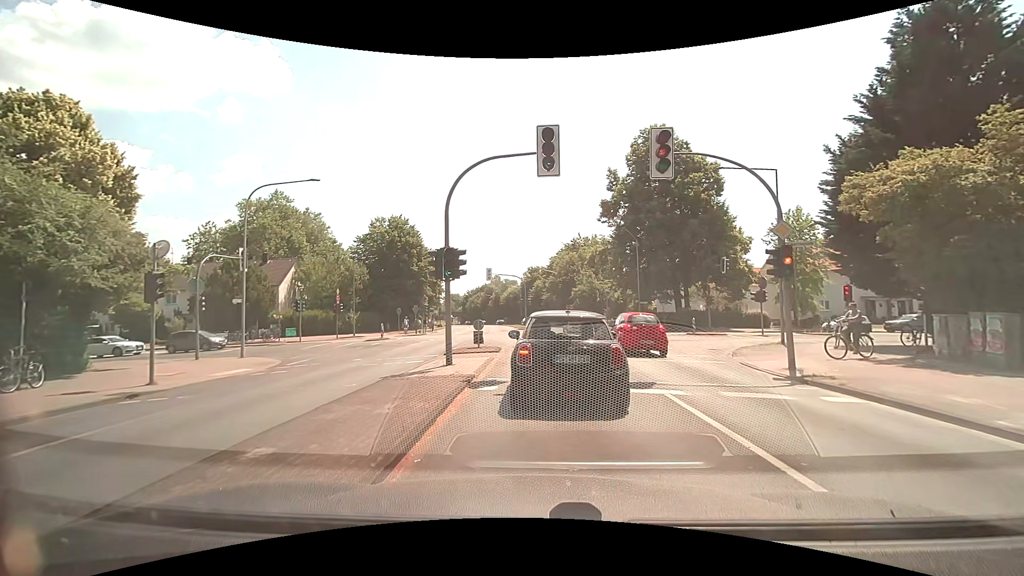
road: secondary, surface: asphalt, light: Day
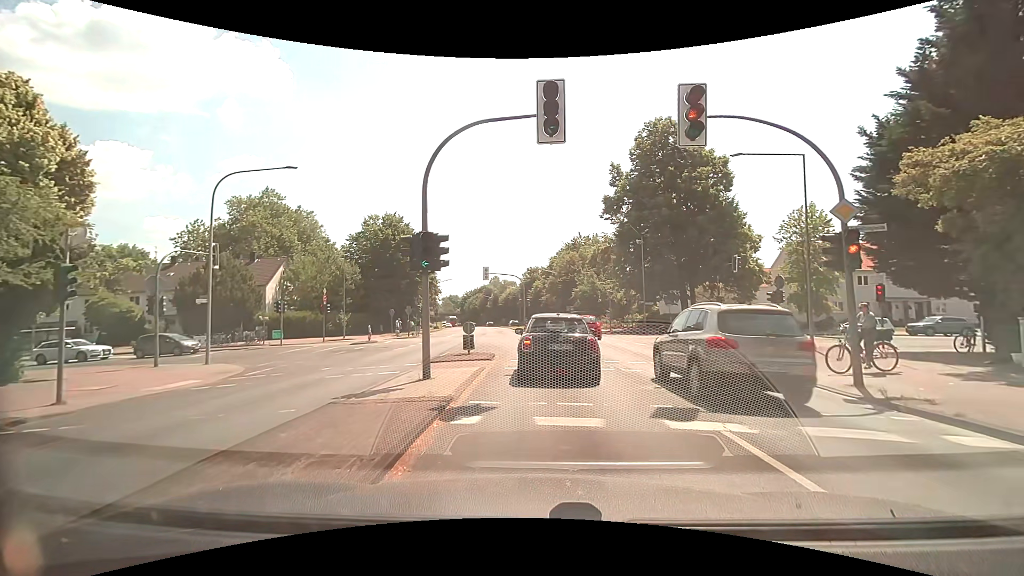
(+0.1, +2.9) m; +2°
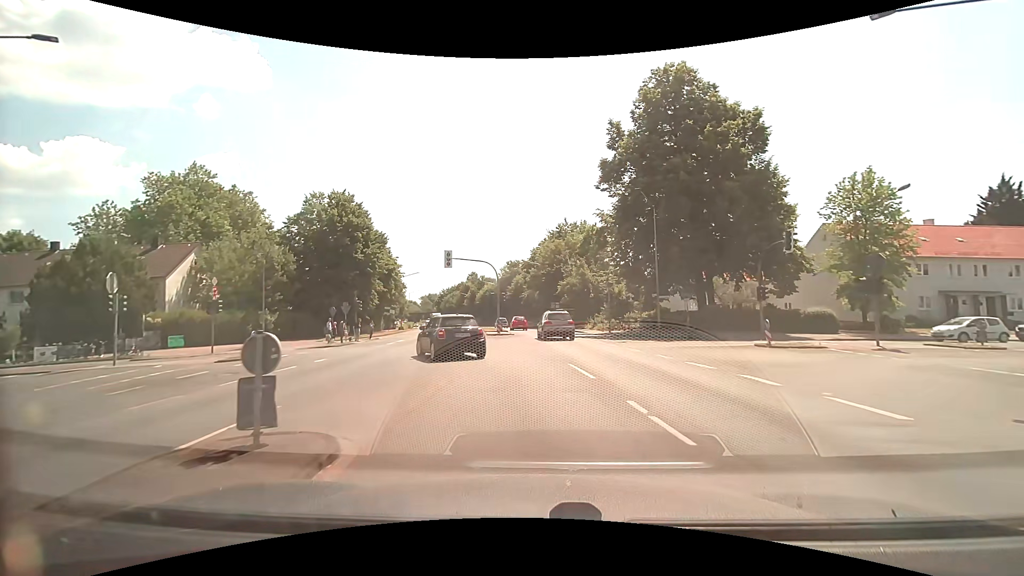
(+0.2, +12.6) m; +3°
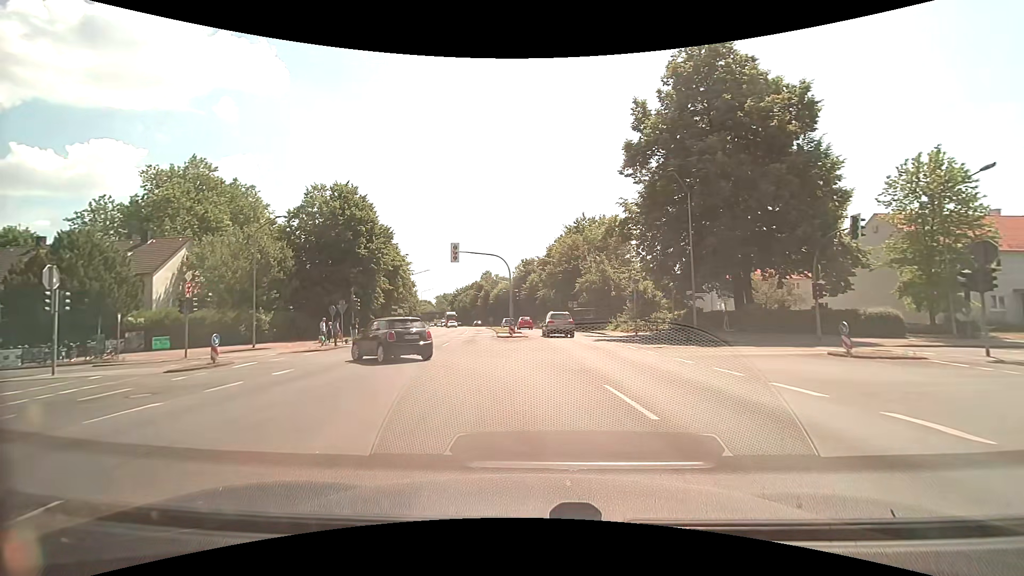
(-0.1, +4.2) m; -3°
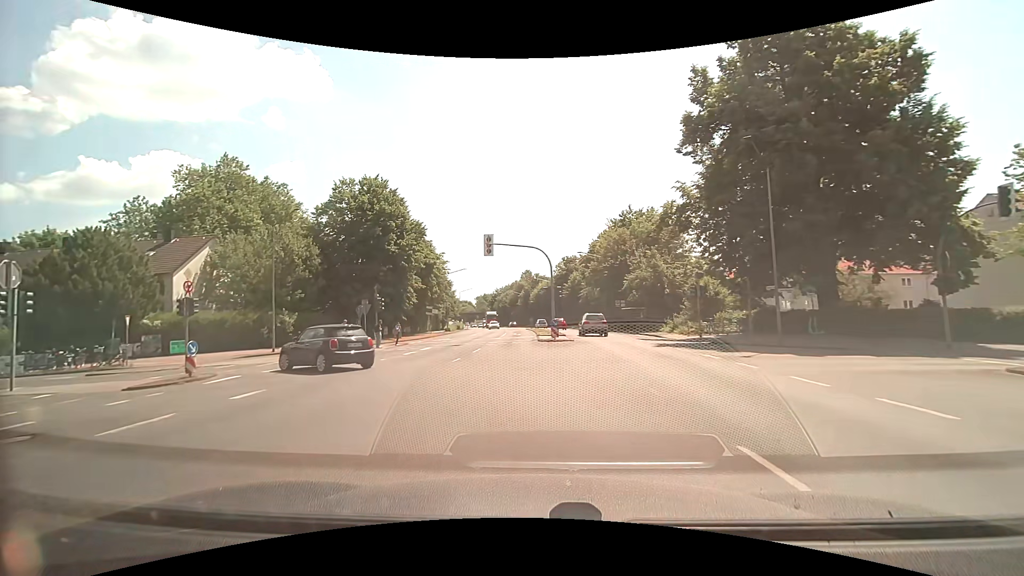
(-0.1, +4.4) m; -5°
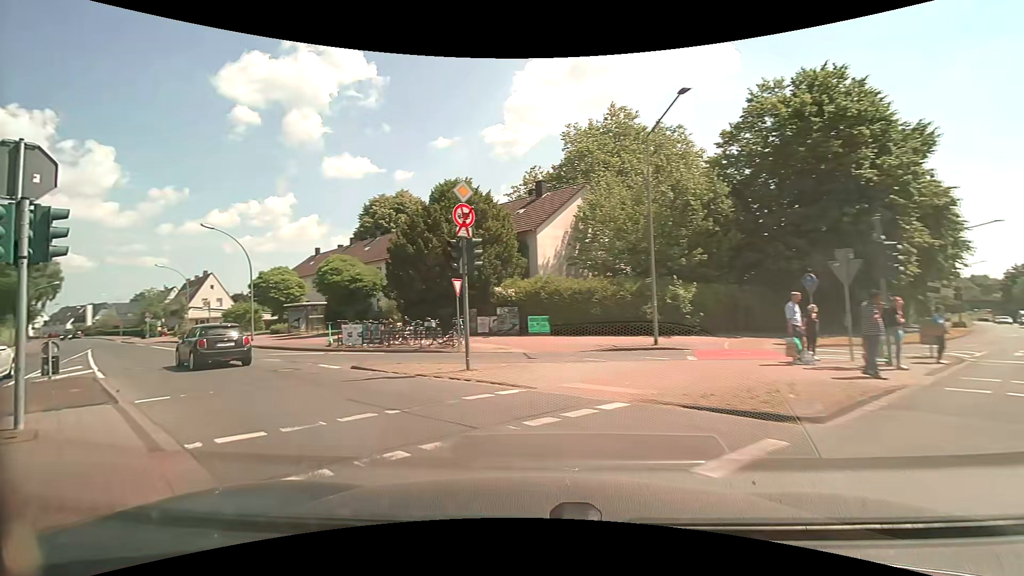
(-5.7, +16.2) m; -45°
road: tertiary
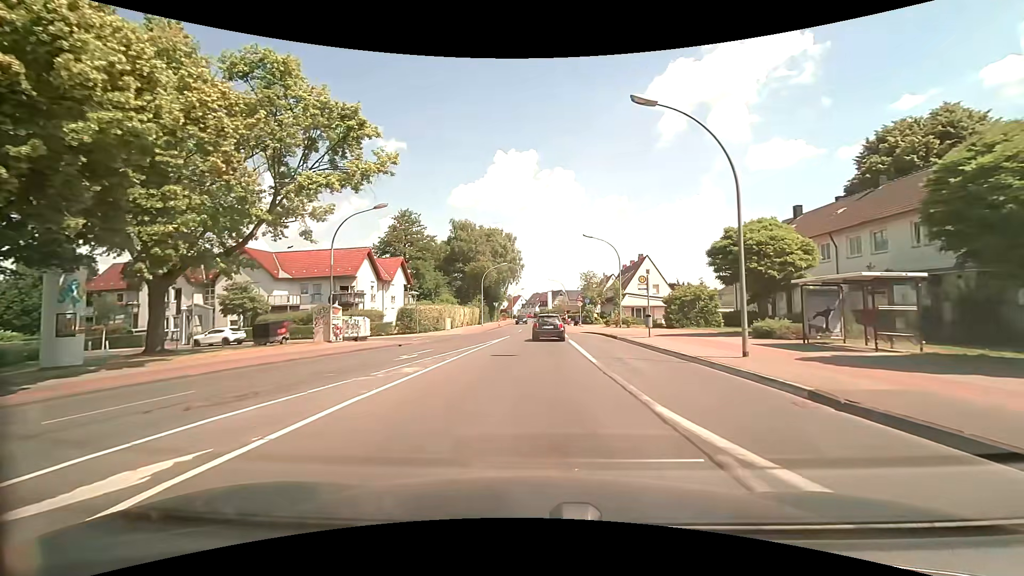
(-11.6, +19.7) m; -45°
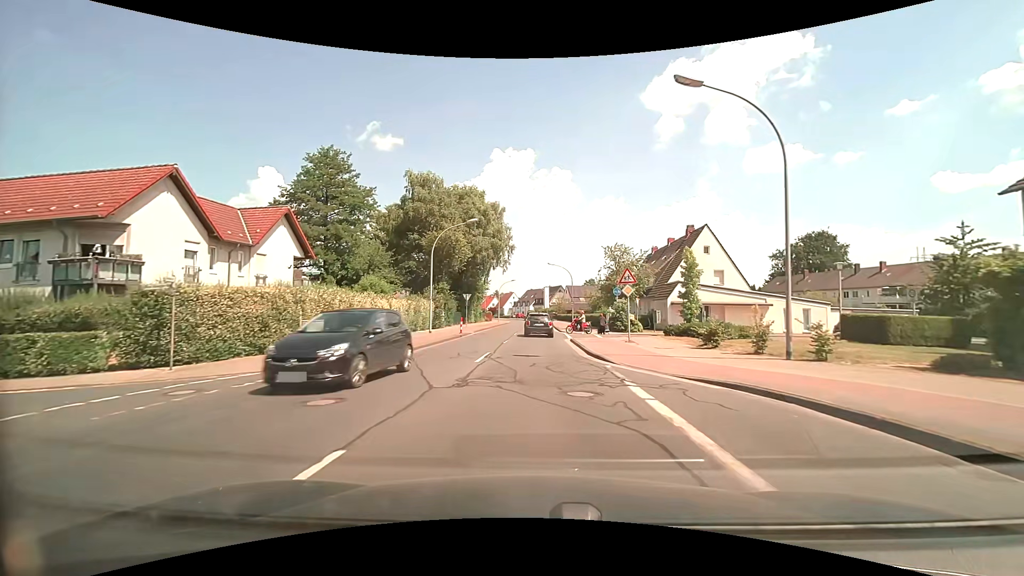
(-0.1, +28.6) m; 0°
(0, +10) (0, +20) (0, +30) (0, +40) (0, +50) (0, +60) (+1, +70) (+1, +80) (+1, +90) (0, +100) m
